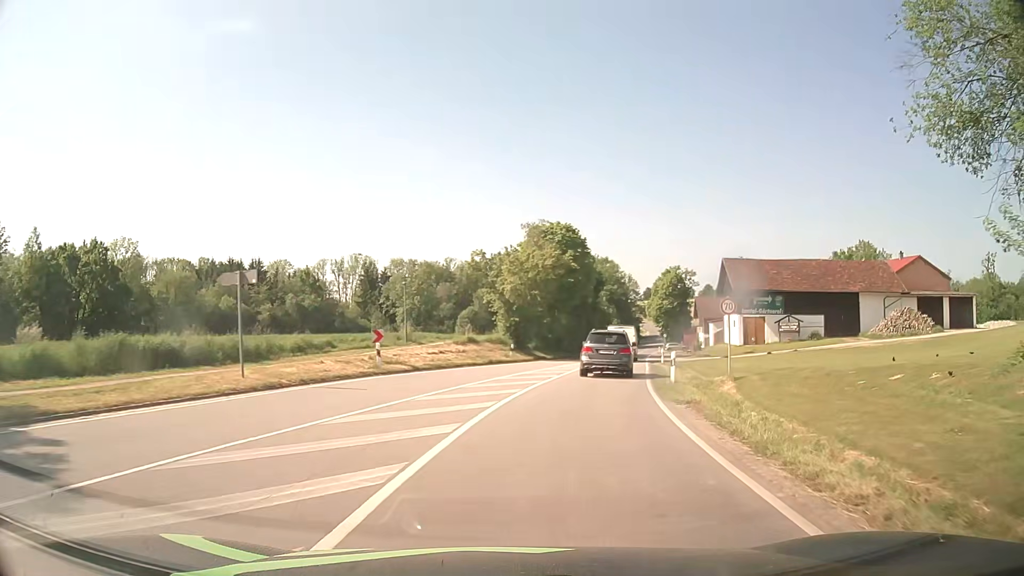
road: secondary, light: Day
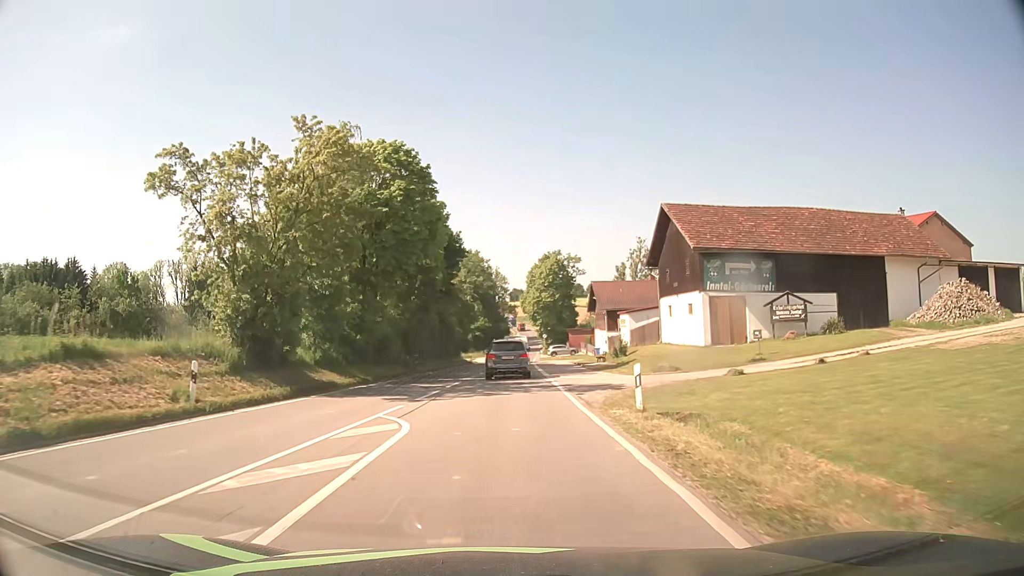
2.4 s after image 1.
(+3.7, +28.4) m; +11°
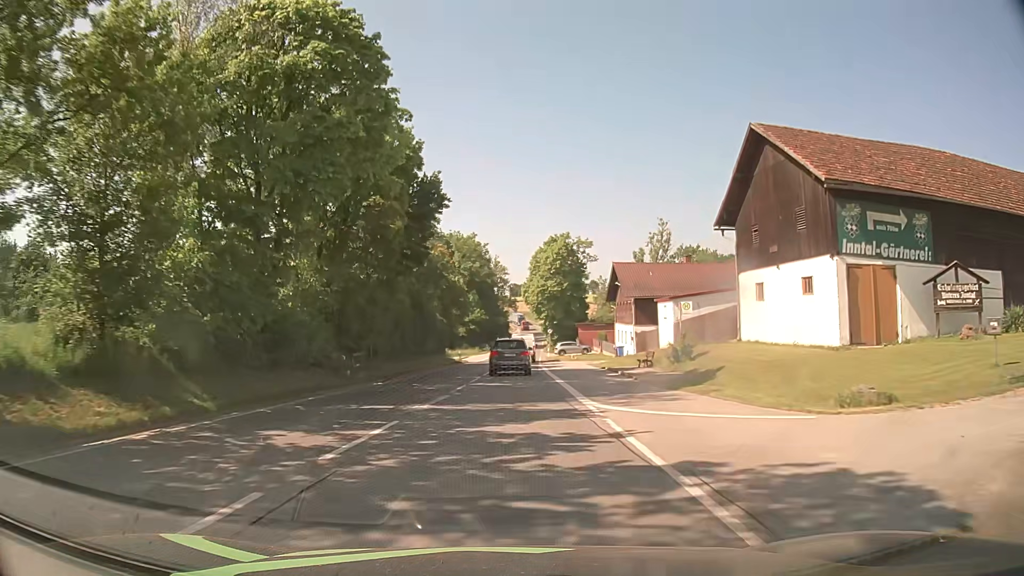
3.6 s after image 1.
(0.0, +16.2) m; 0°
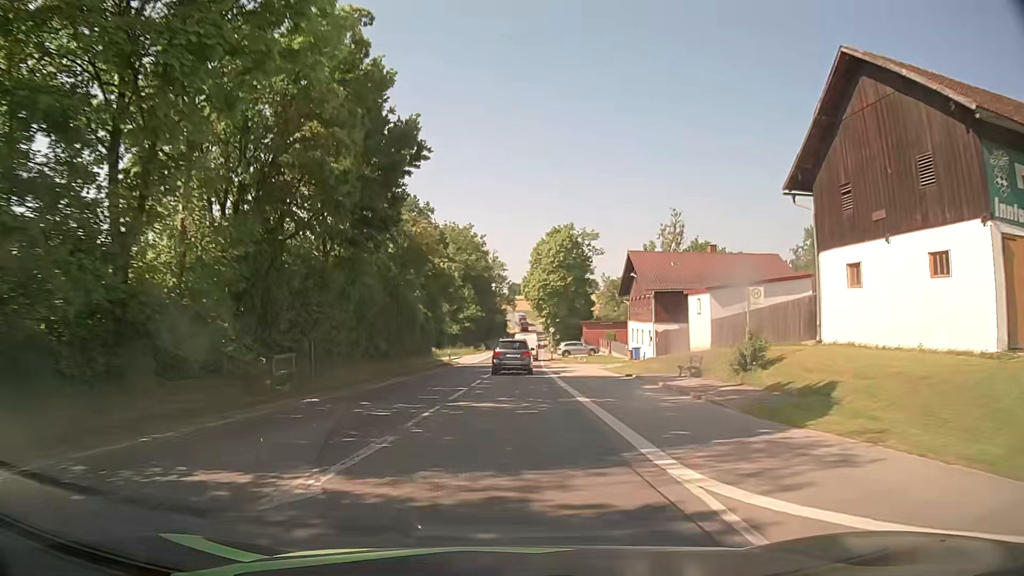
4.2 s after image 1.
(0.0, +8.5) m; 0°
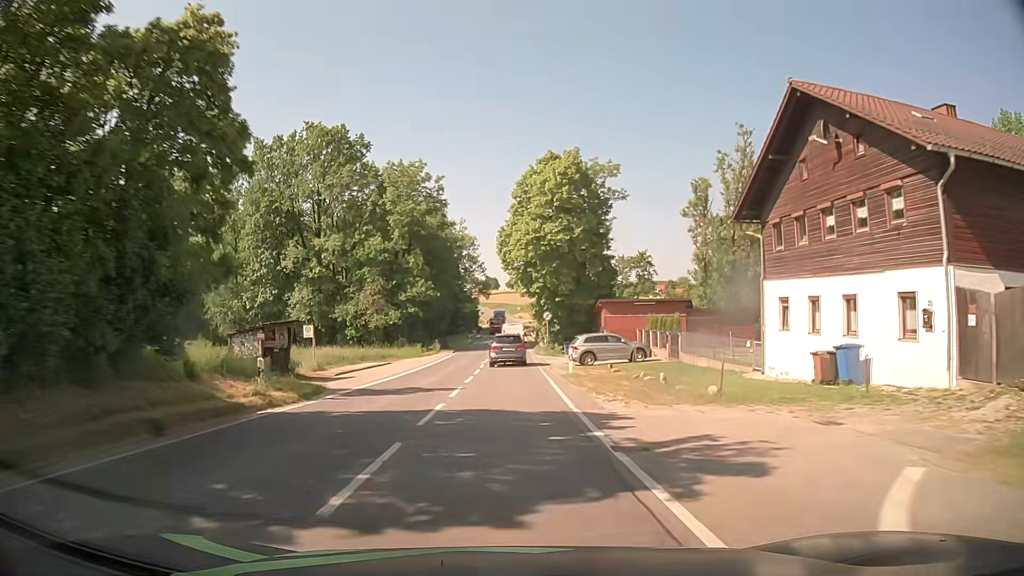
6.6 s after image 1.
(+0.6, +36.4) m; +2°
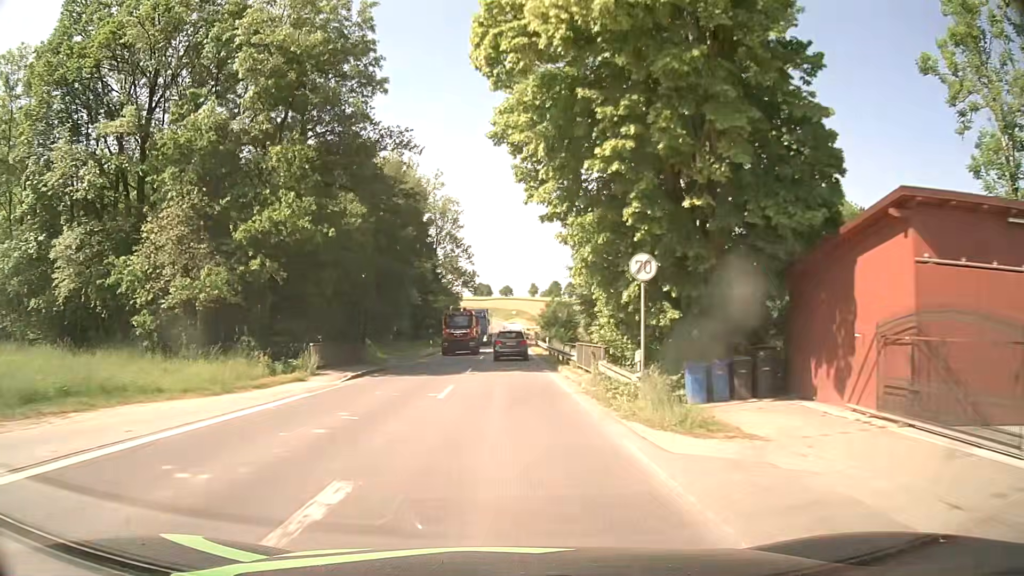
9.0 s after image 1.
(0.0, +39.7) m; 0°
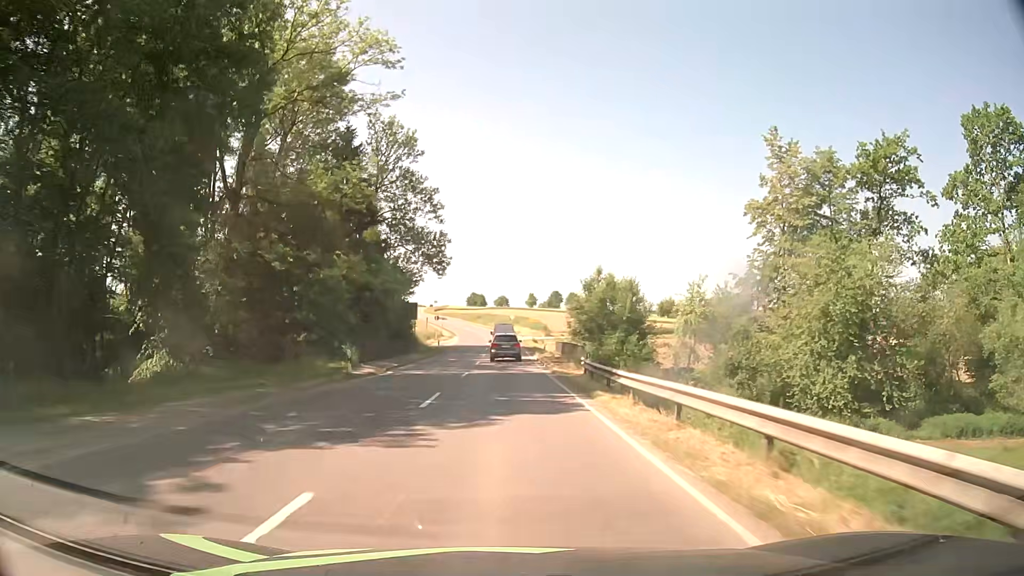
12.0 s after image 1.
(+0.3, +51.6) m; 0°
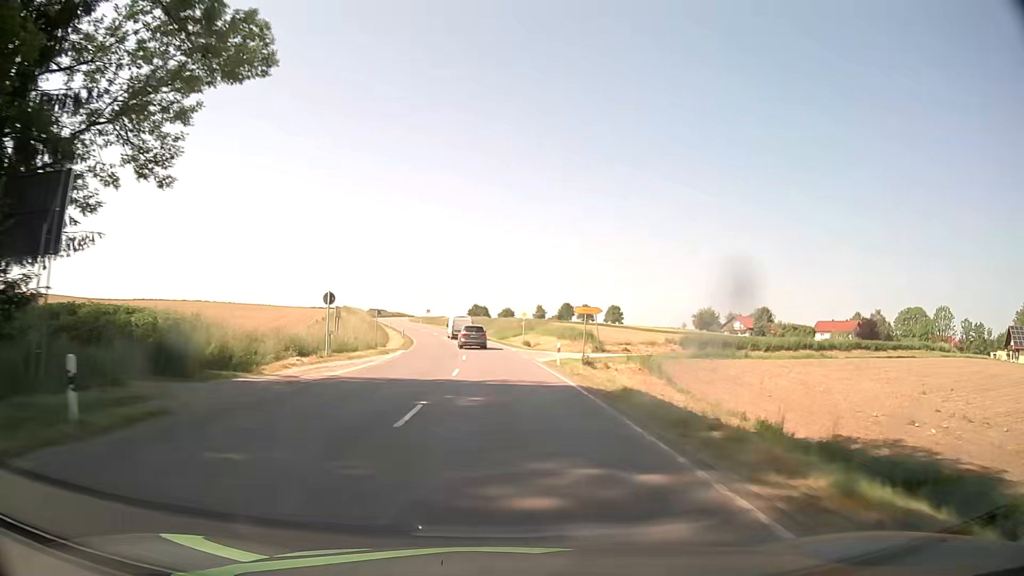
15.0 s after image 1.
(-0.2, +52.4) m; 0°
(0, +10) (0, +20) (-1, +30) (-1, +40) (-2, +50) (-3, +60) (-4, +70) (-6, +80) (-8, +89) (-10, +99) m
